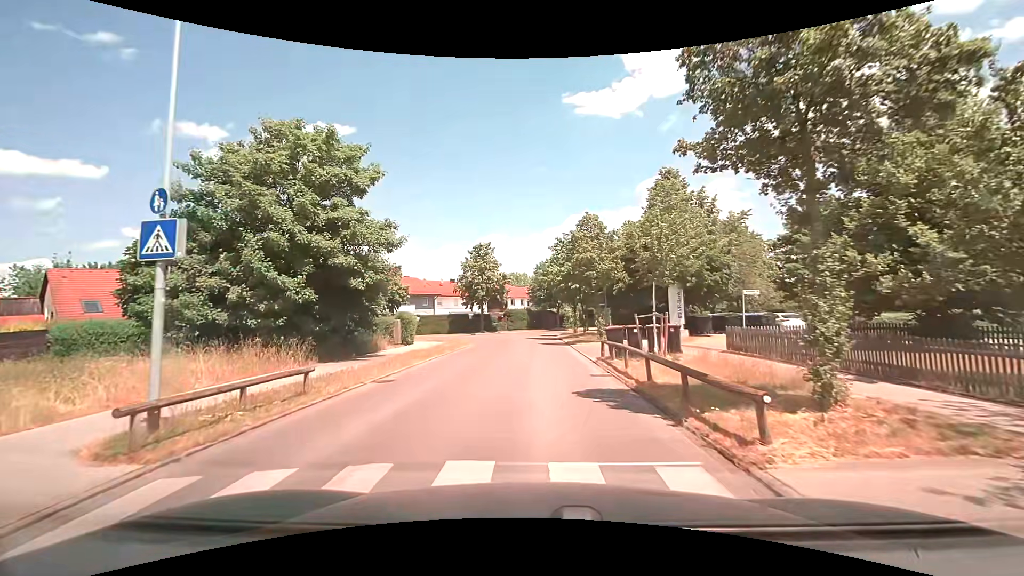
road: residential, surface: asphalt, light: Day
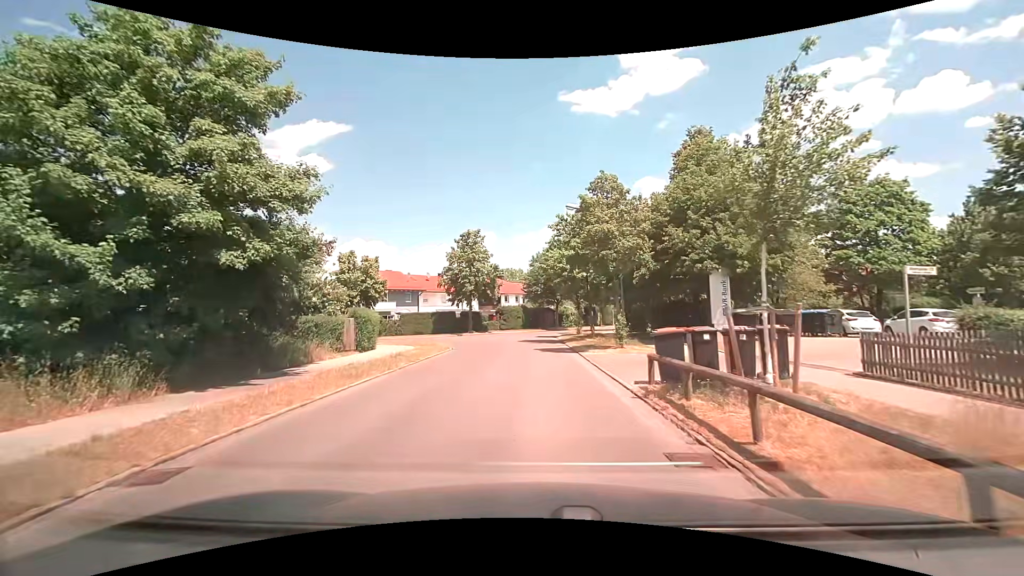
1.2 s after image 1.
(+0.1, +7.6) m; 0°
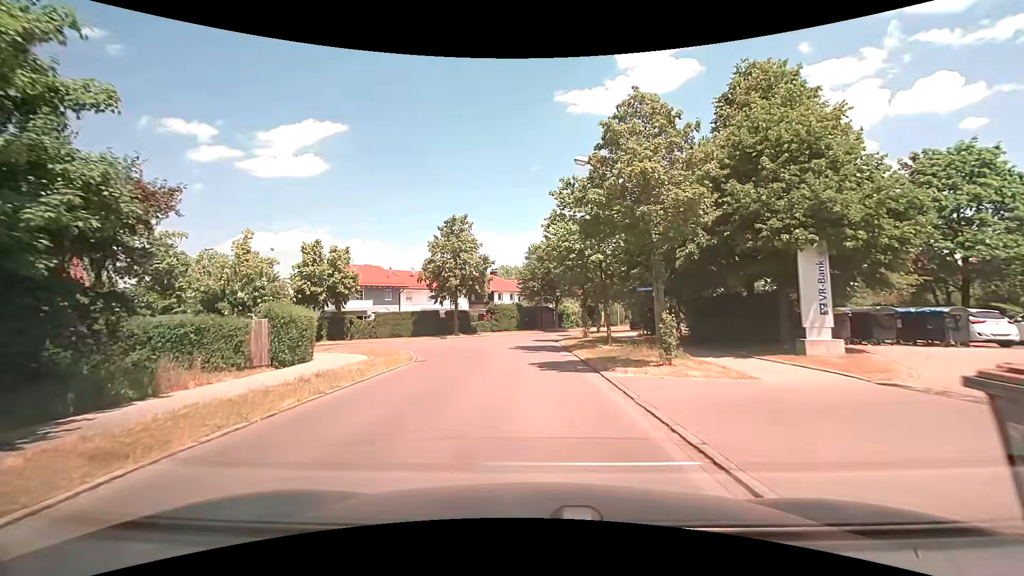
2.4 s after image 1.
(+0.1, +7.6) m; +1°
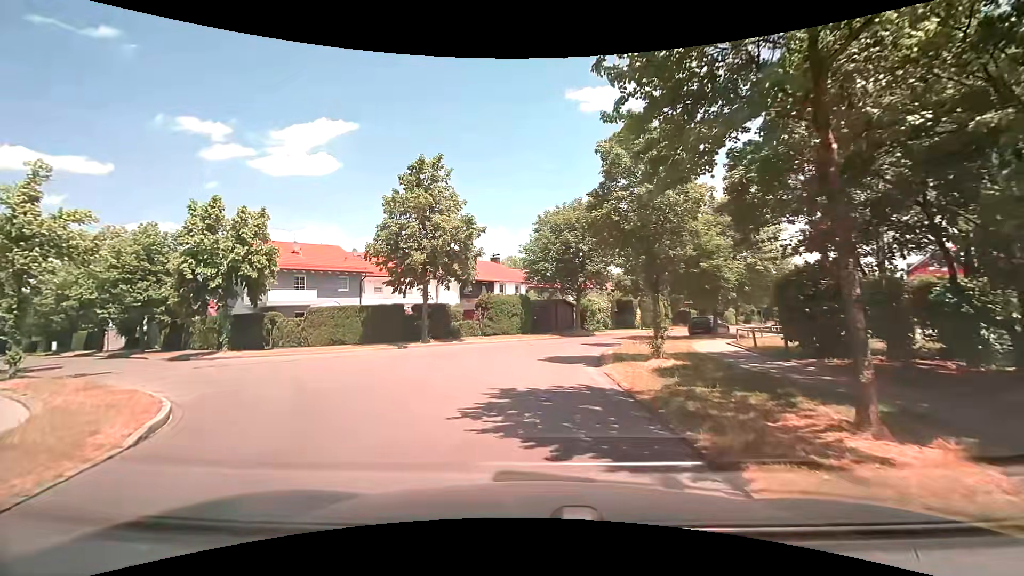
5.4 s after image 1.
(0.0, +16.1) m; -1°
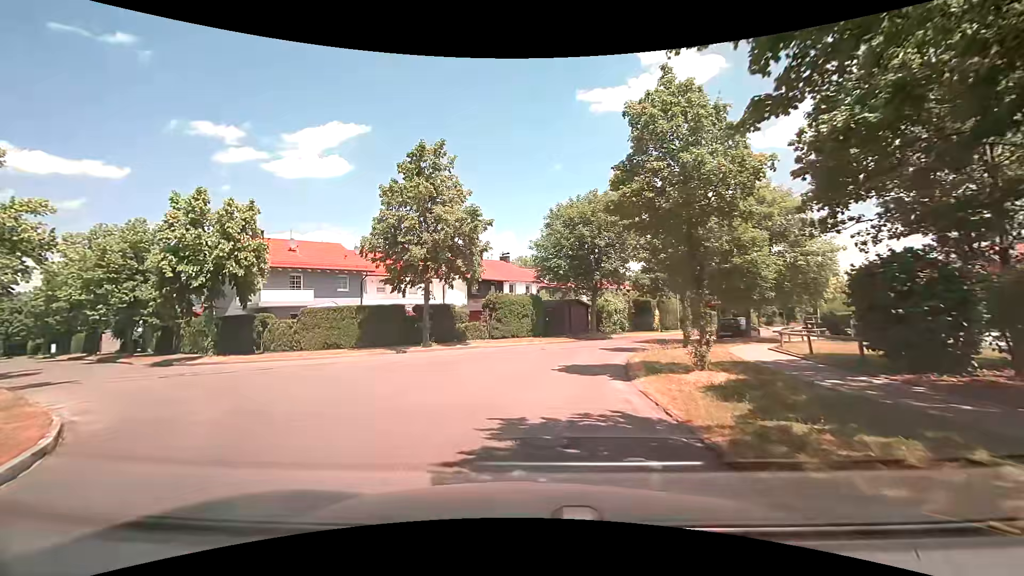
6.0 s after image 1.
(0.0, +2.7) m; -3°
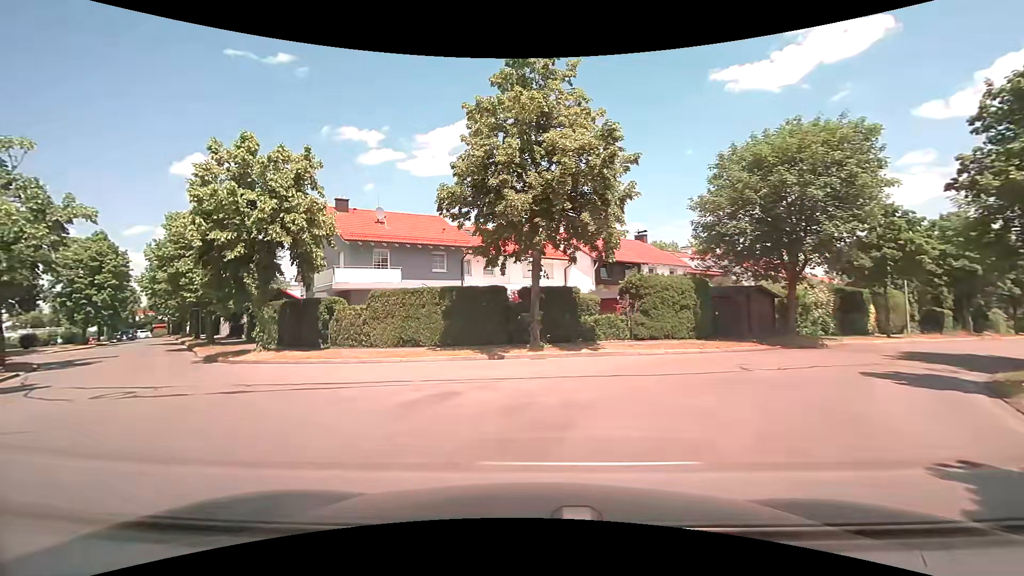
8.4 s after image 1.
(-0.8, +9.5) m; -15°
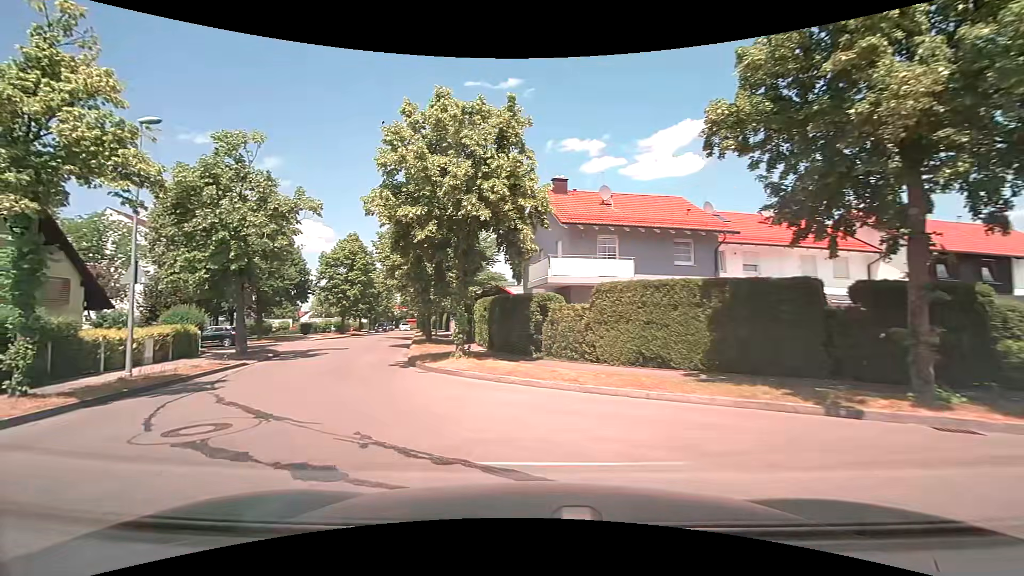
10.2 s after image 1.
(-1.2, +6.8) m; -23°
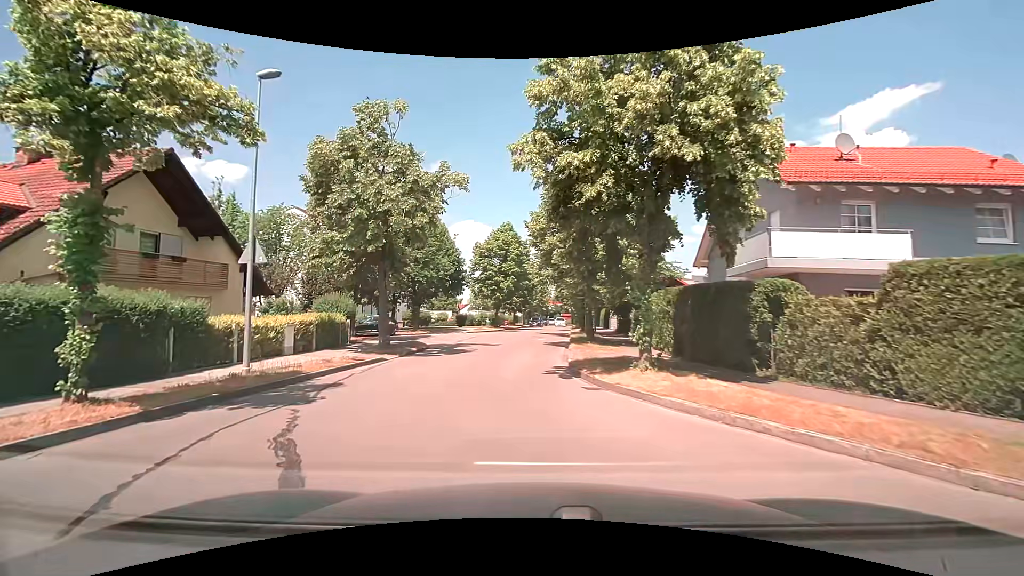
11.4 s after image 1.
(-0.9, +4.9) m; -16°
(-1, +10) (-1, +20) (0, +30) (0, +40) (+1, +50) (+1, +60) (+2, +70) (+3, +80) (+3, +90) (+4, +100) m
